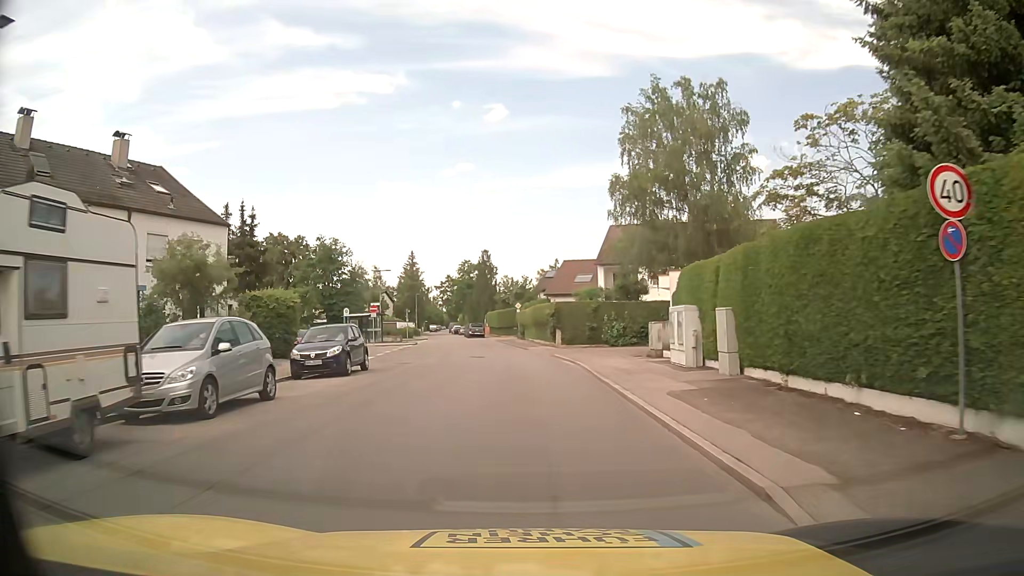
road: residential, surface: asphalt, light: Day
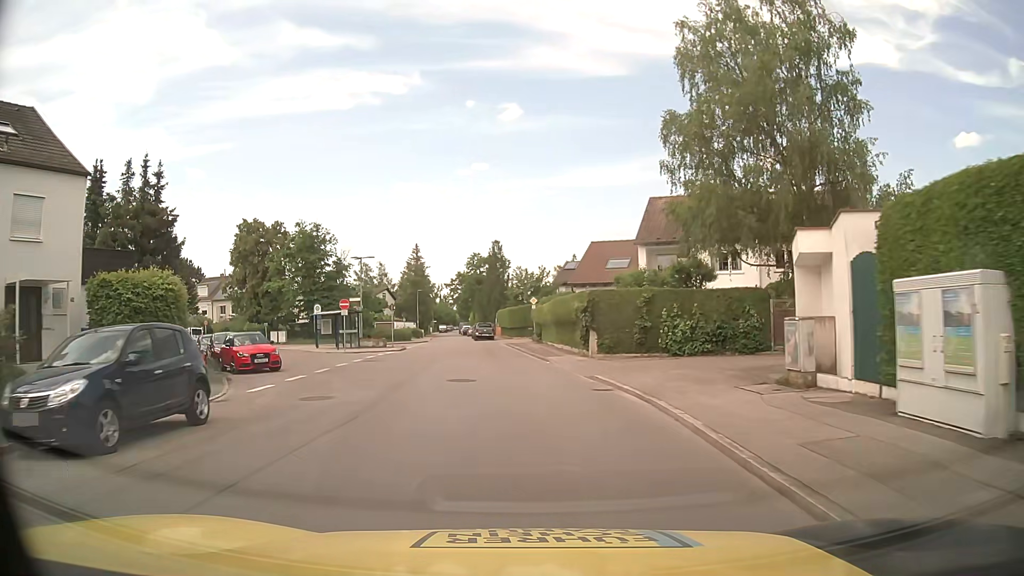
(-0.1, +12.4) m; -1°
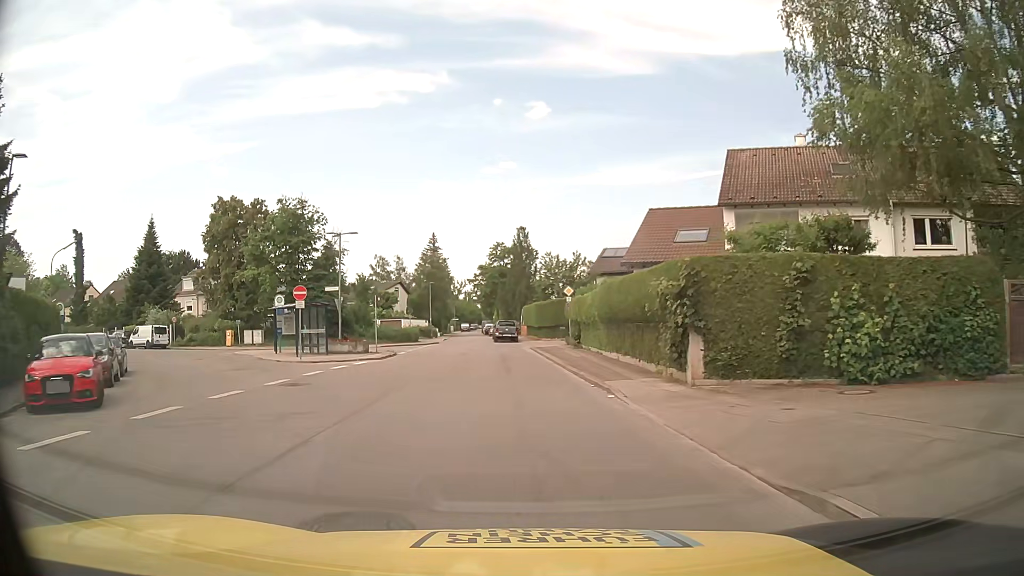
(-0.3, +12.4) m; -2°
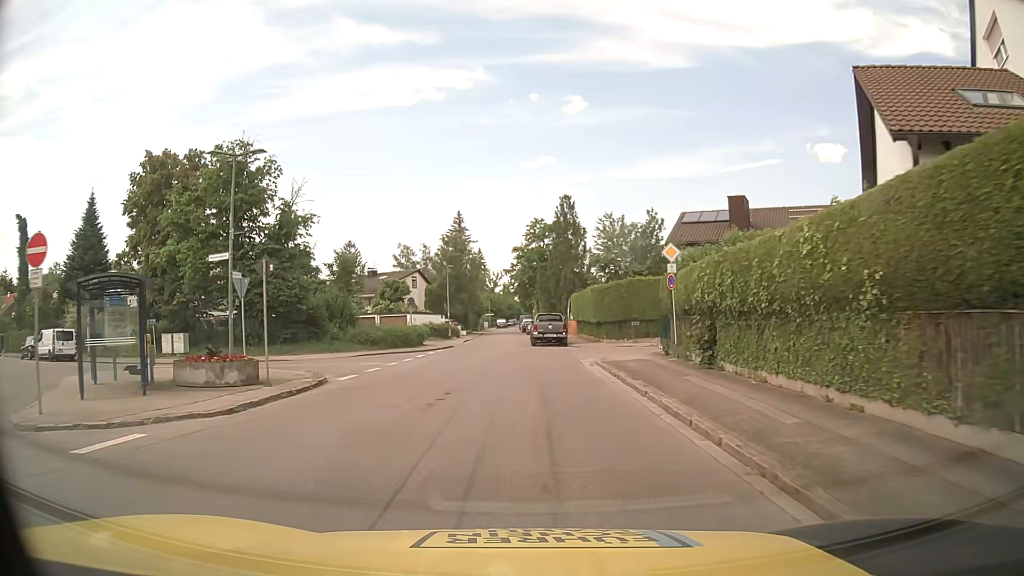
(-0.6, +18.5) m; -3°
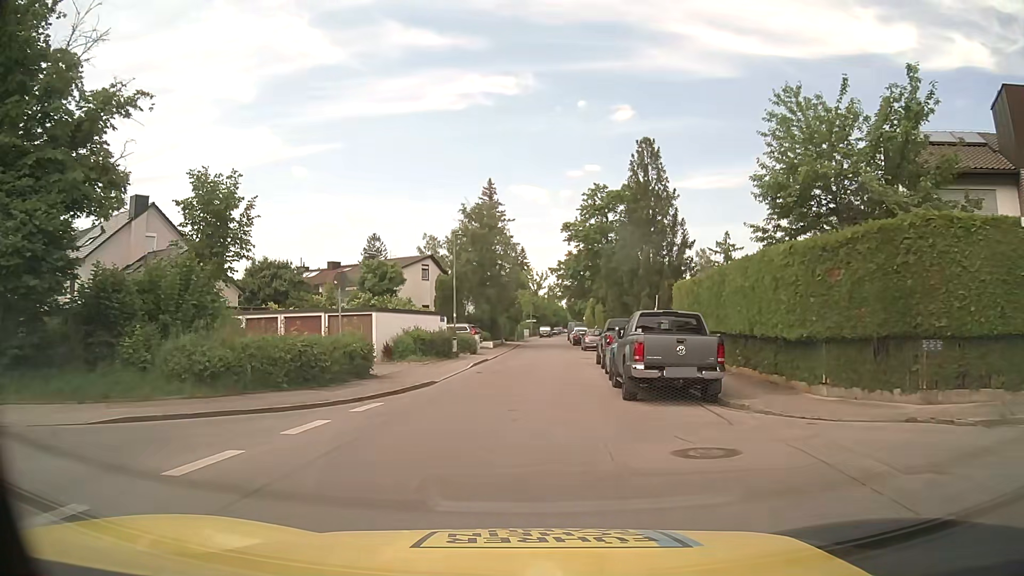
(-0.8, +24.0) m; -5°
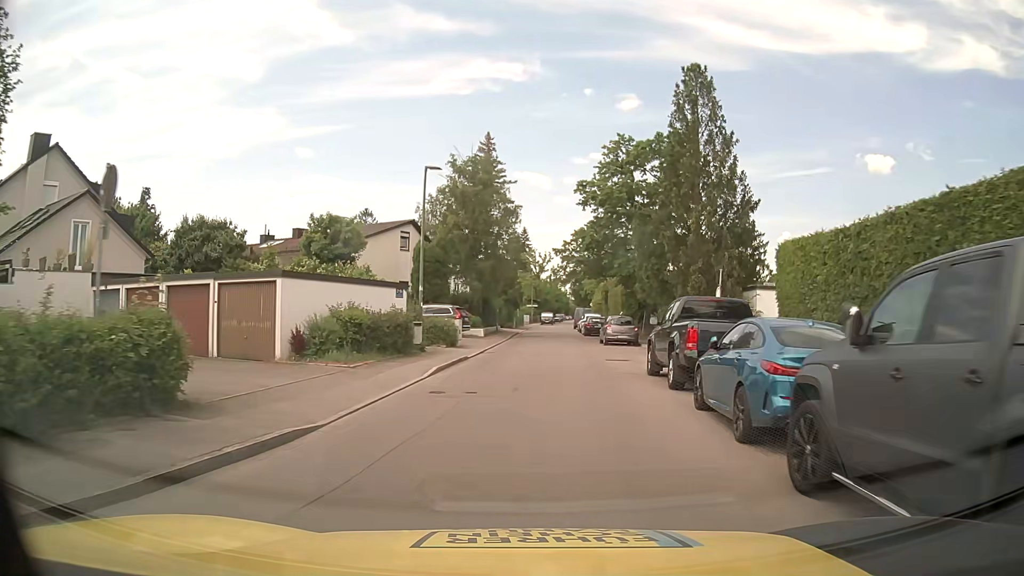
(0.0, +11.7) m; 0°
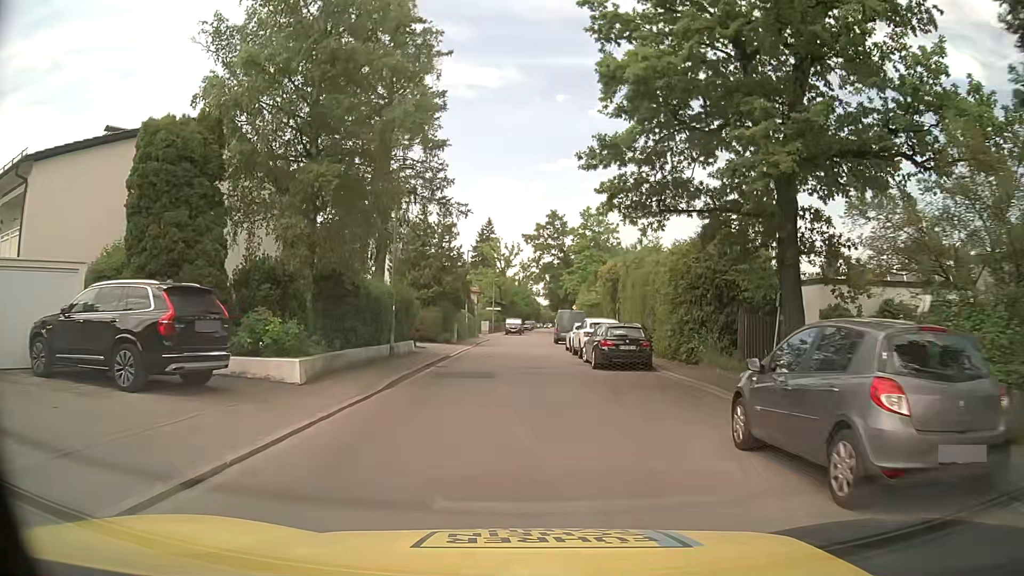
(+1.3, +28.7) m; +4°
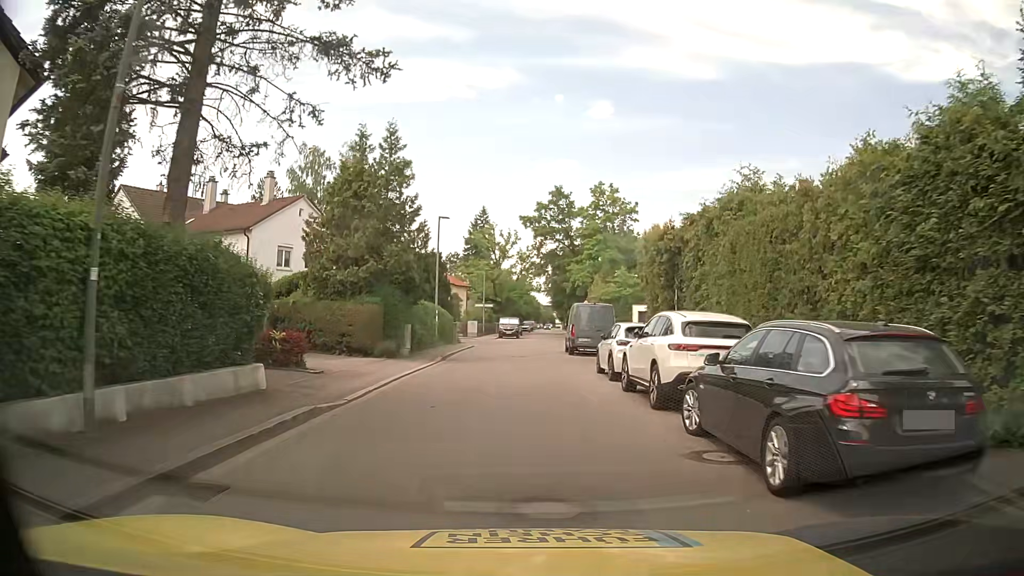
(-0.3, +16.0) m; -1°
